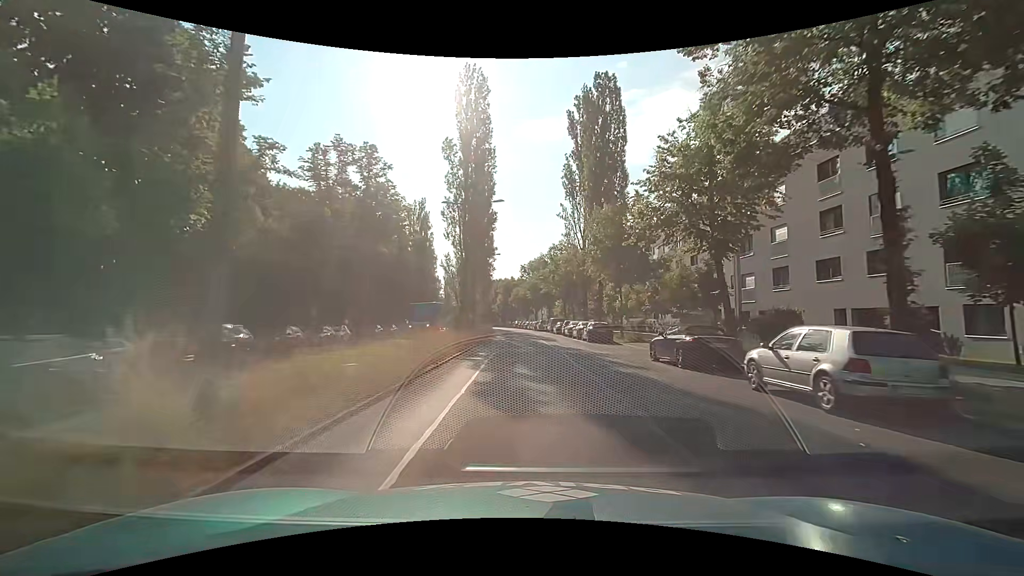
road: secondary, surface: asphalt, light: Day
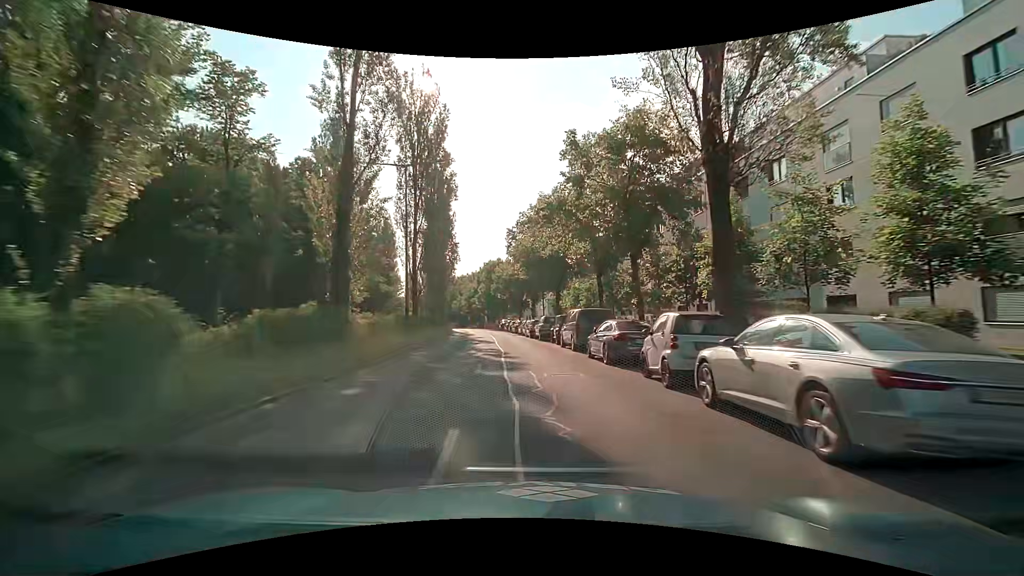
(+1.2, +40.4) m; +1°
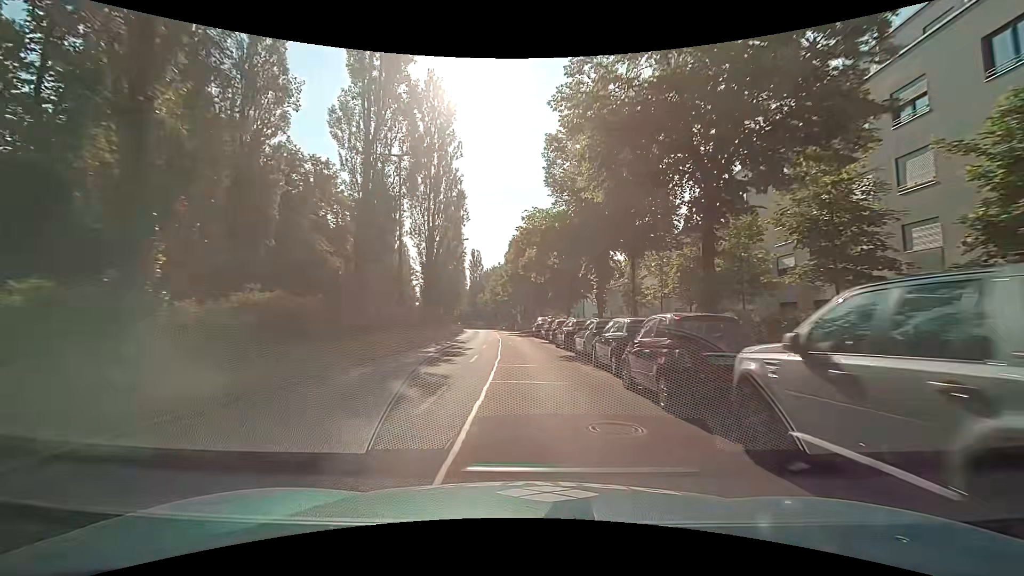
(-1.5, +32.1) m; -5°
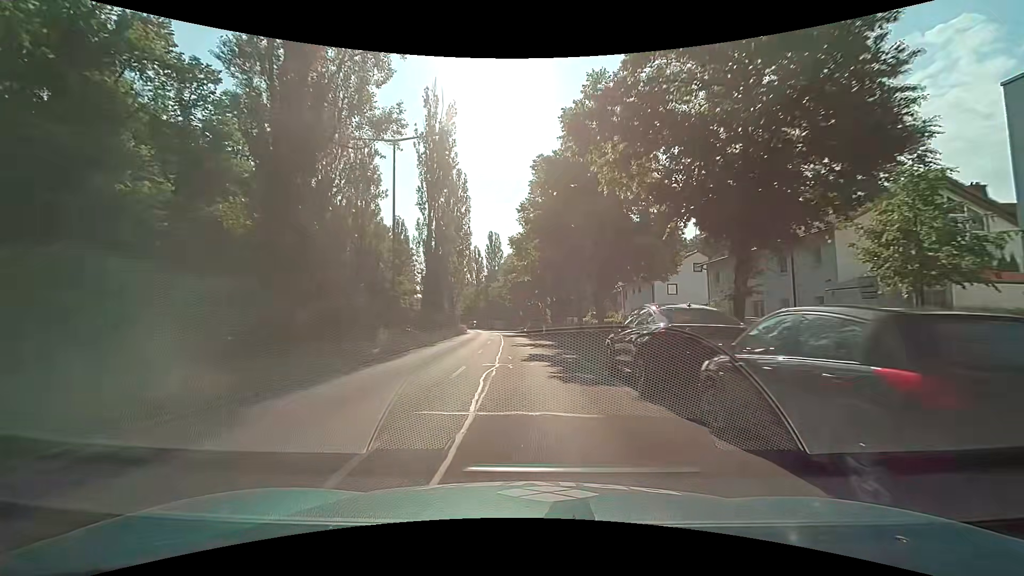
(-0.9, +31.9) m; -3°
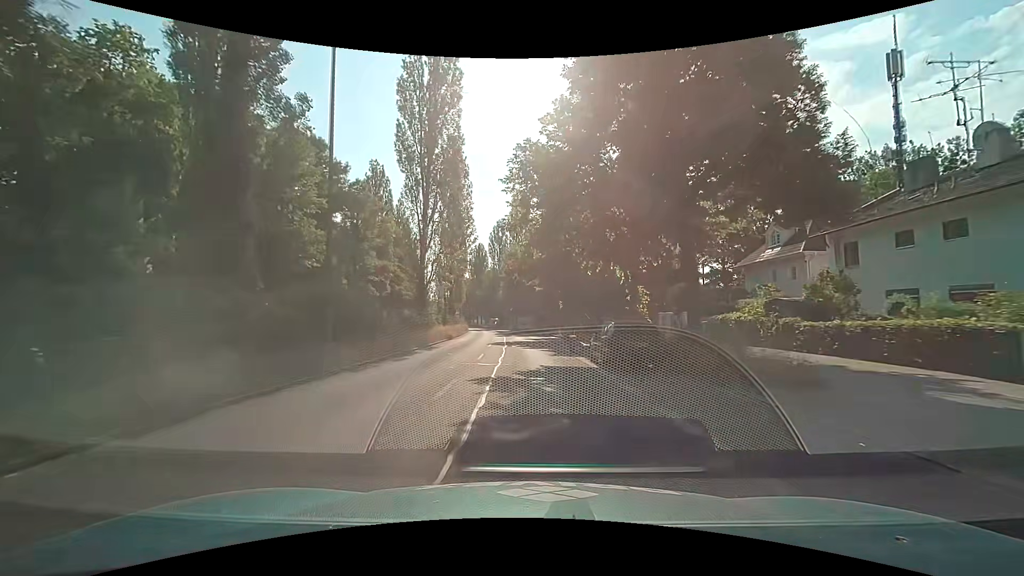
(-1.3, +39.3) m; -4°
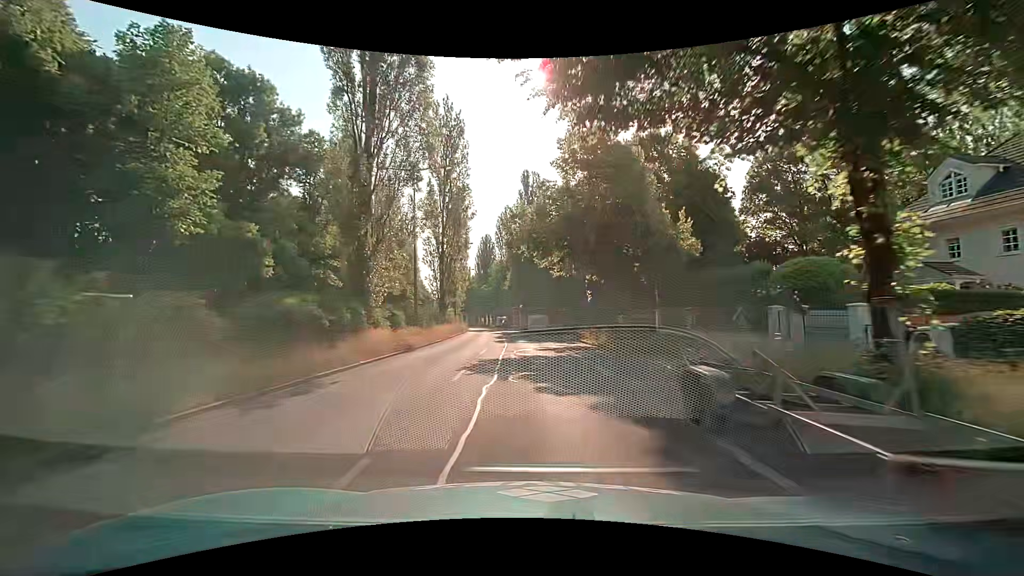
(-0.1, +15.7) m; -1°
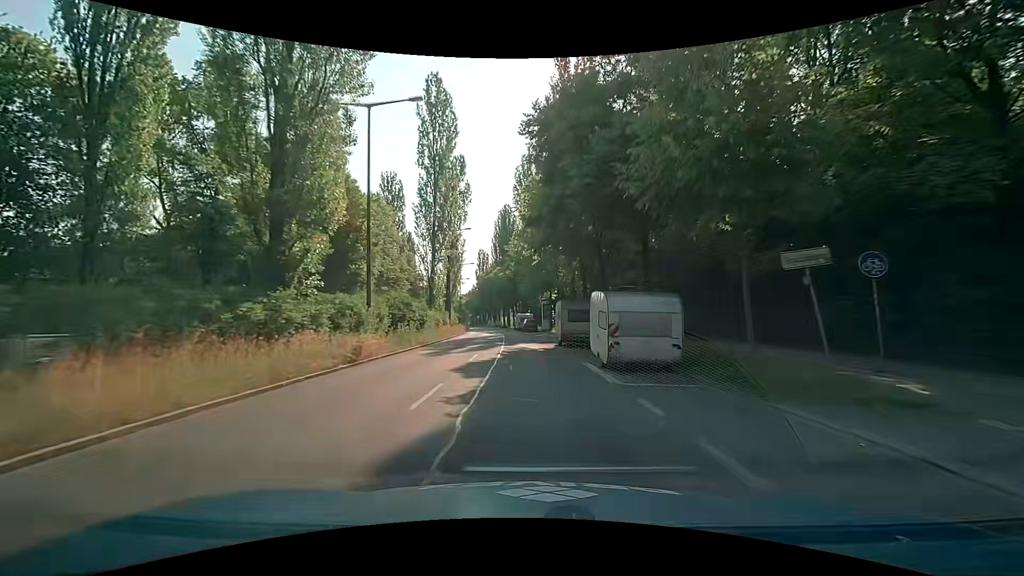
(-1.2, +39.7) m; -3°
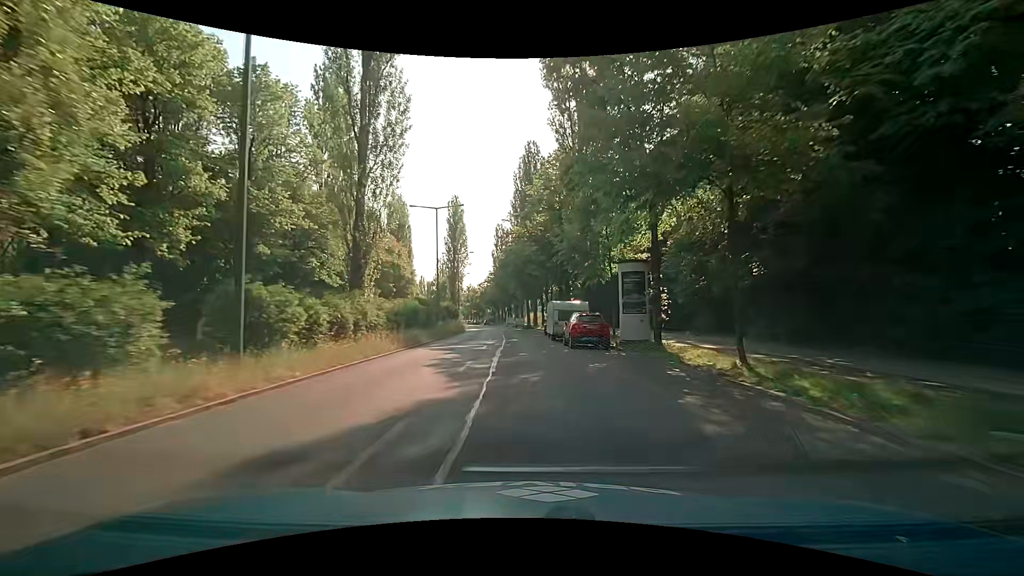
(-1.5, +39.9) m; -3°
(0, +10) (-1, +20) (-1, +30) (-2, +40) (-3, +50) (-4, +60) (-5, +70) (-6, +80) (-7, +90) (-9, +100) m
